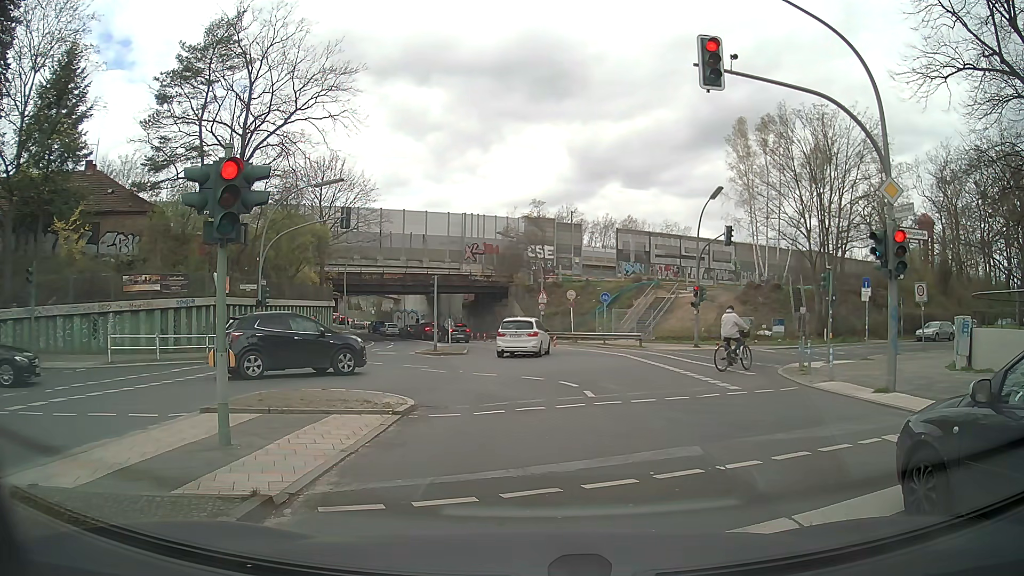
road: secondary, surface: asphalt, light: Day
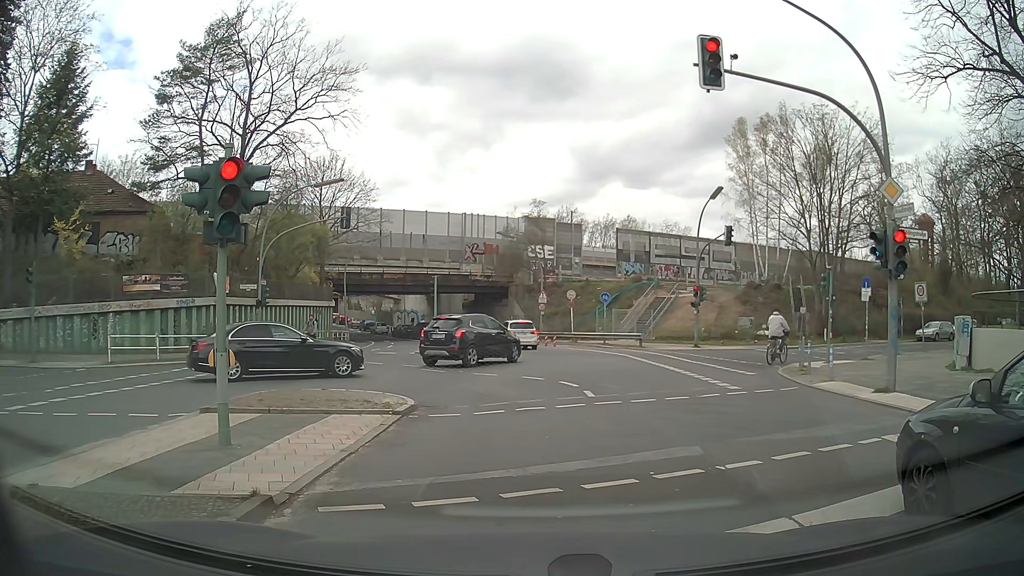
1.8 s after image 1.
(0.0, 0.0) m; 0°
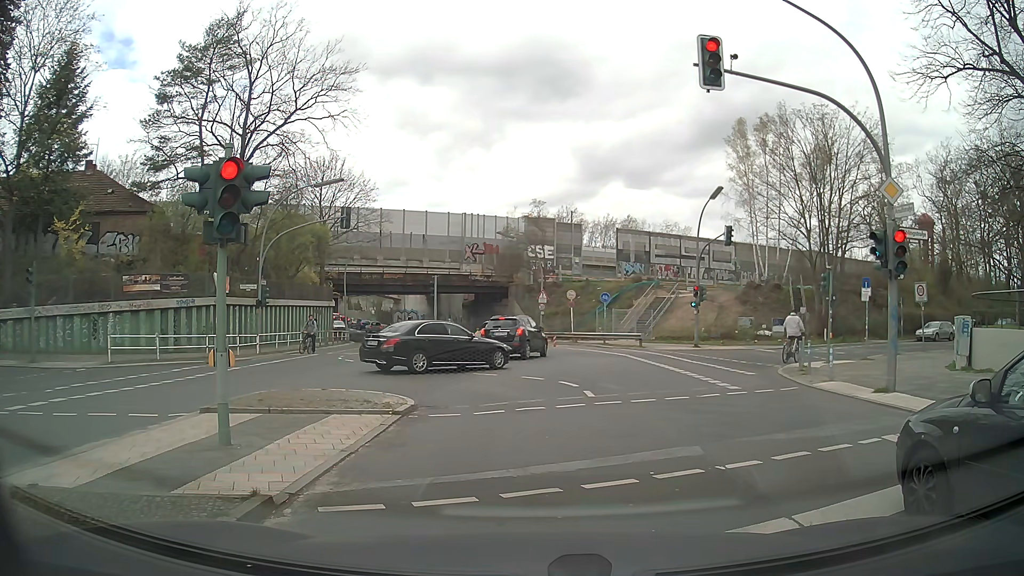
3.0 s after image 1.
(0.0, 0.0) m; 0°
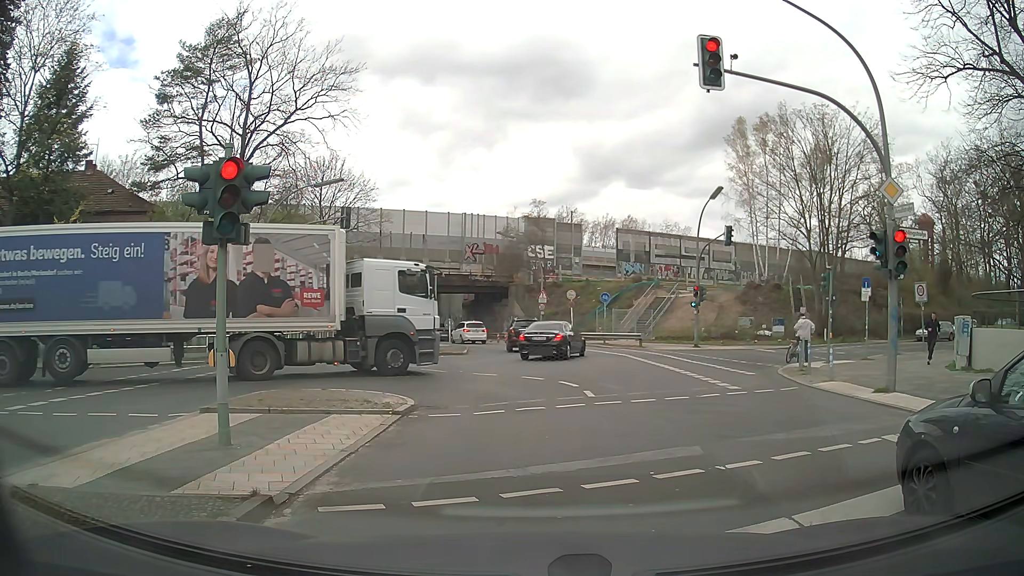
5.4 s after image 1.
(0.0, 0.0) m; 0°
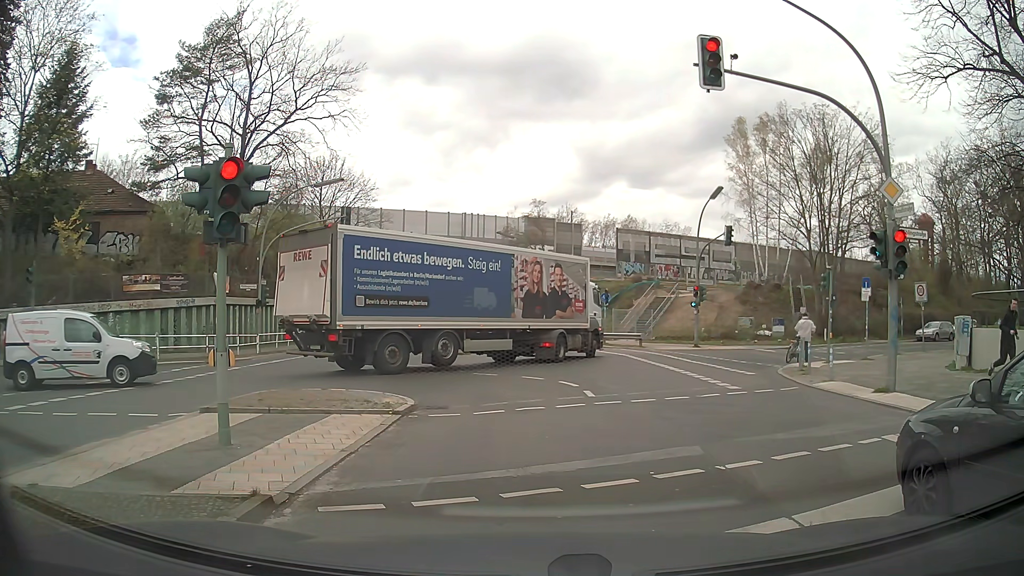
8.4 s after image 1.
(0.0, 0.0) m; 0°
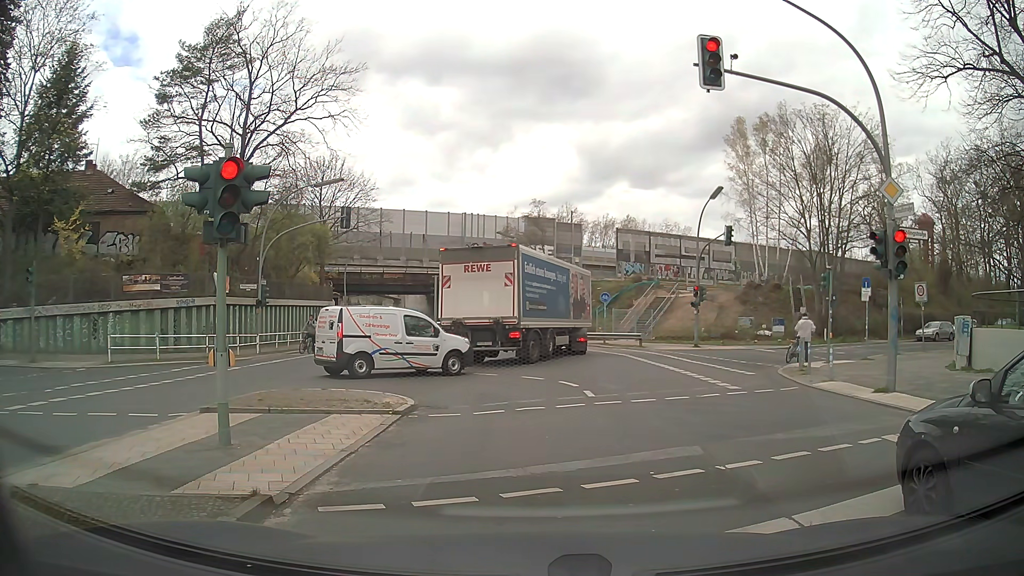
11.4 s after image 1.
(0.0, 0.0) m; 0°
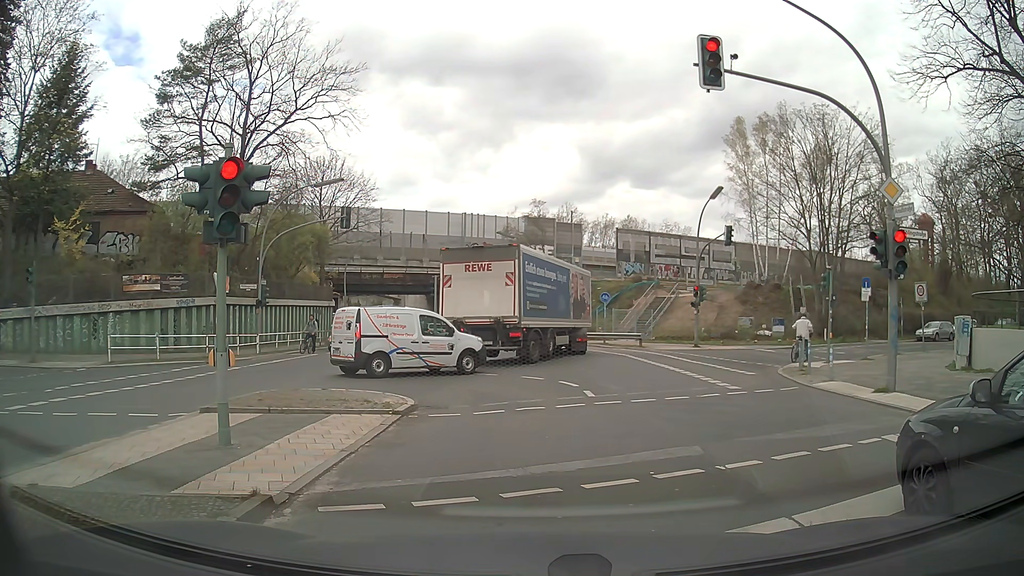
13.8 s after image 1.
(0.0, 0.0) m; 0°
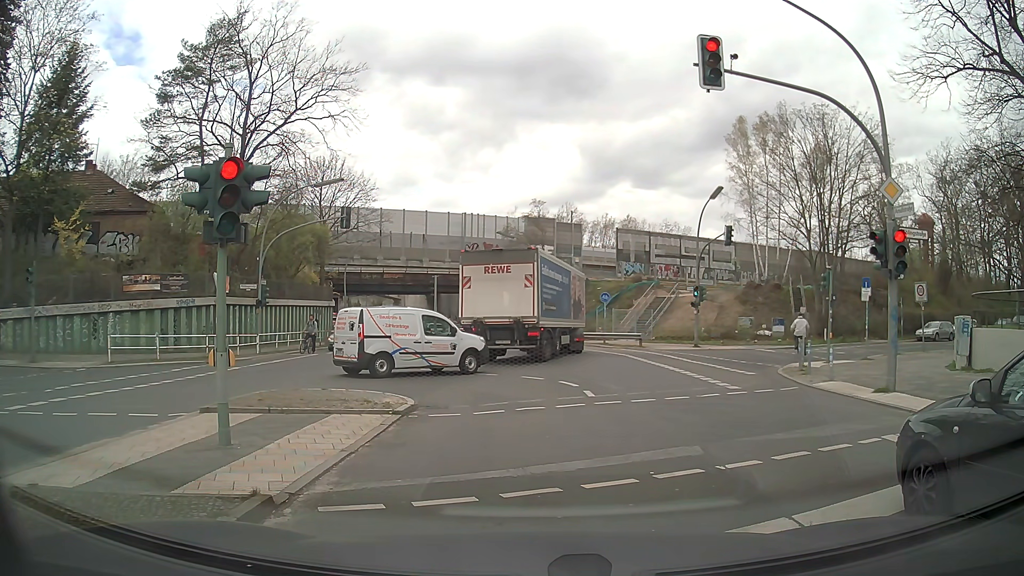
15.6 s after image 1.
(0.0, 0.0) m; 0°
